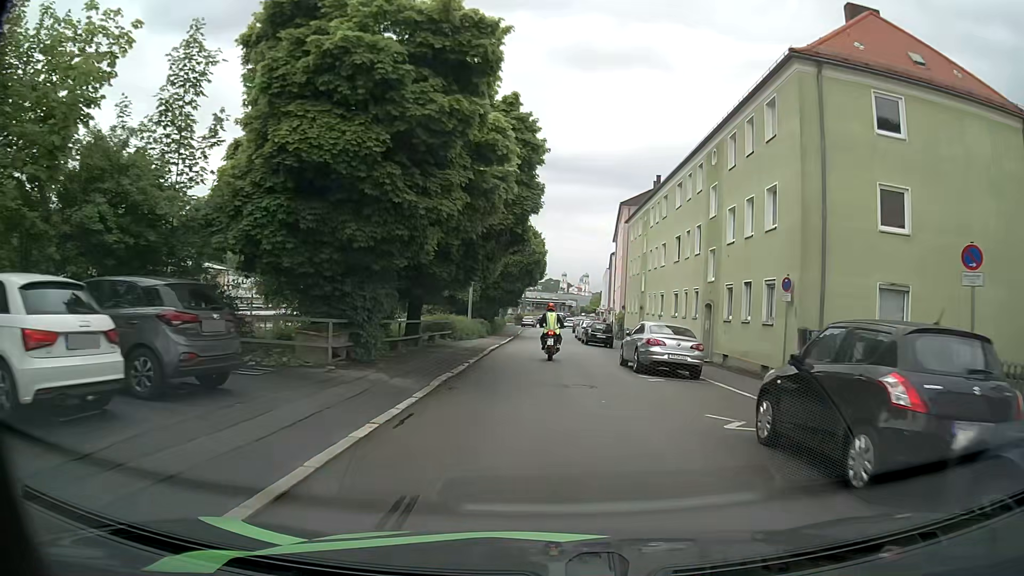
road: residential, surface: asphalt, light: Day
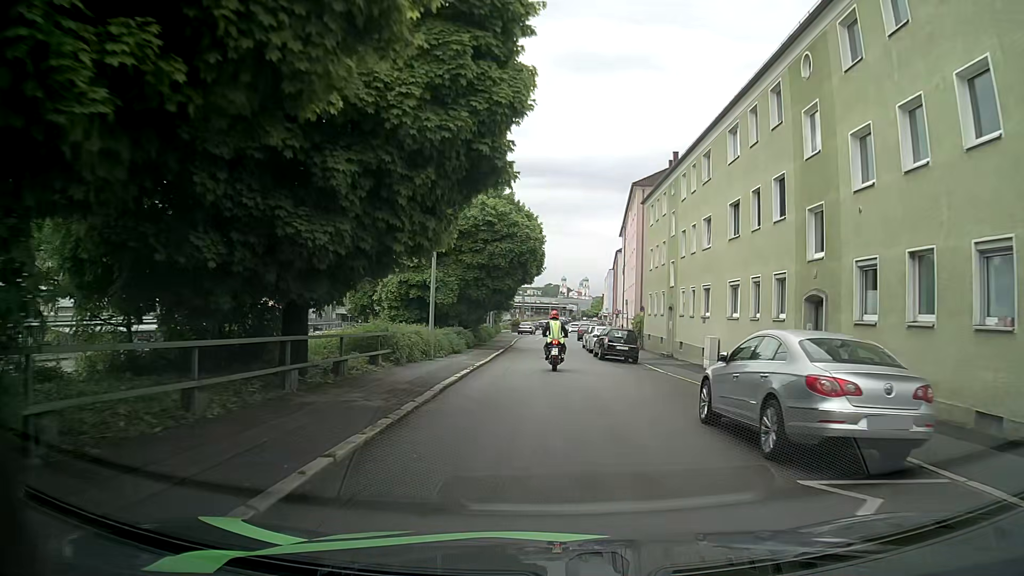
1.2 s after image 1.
(+0.1, +11.0) m; +1°
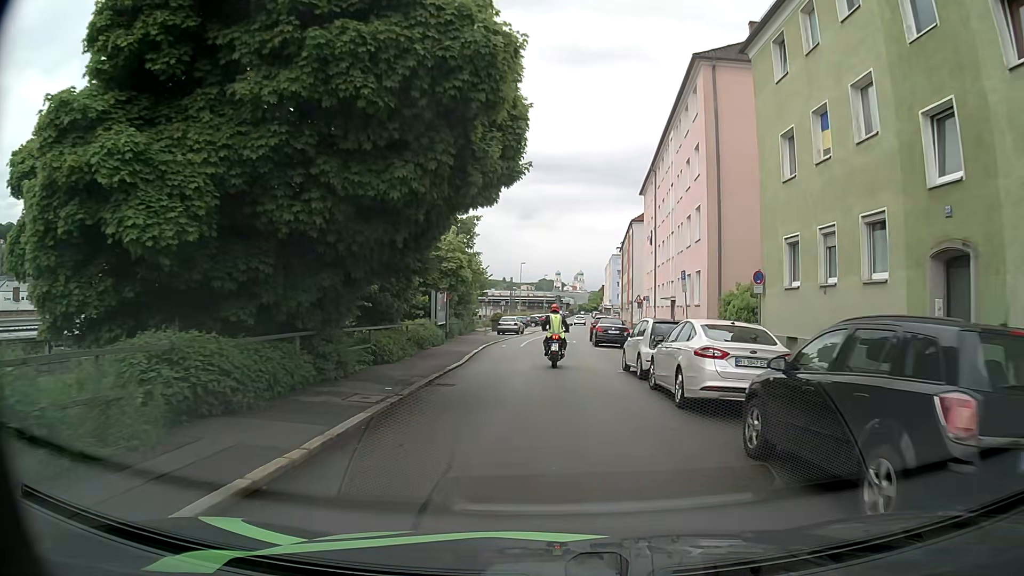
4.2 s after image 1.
(-0.2, +25.5) m; -1°
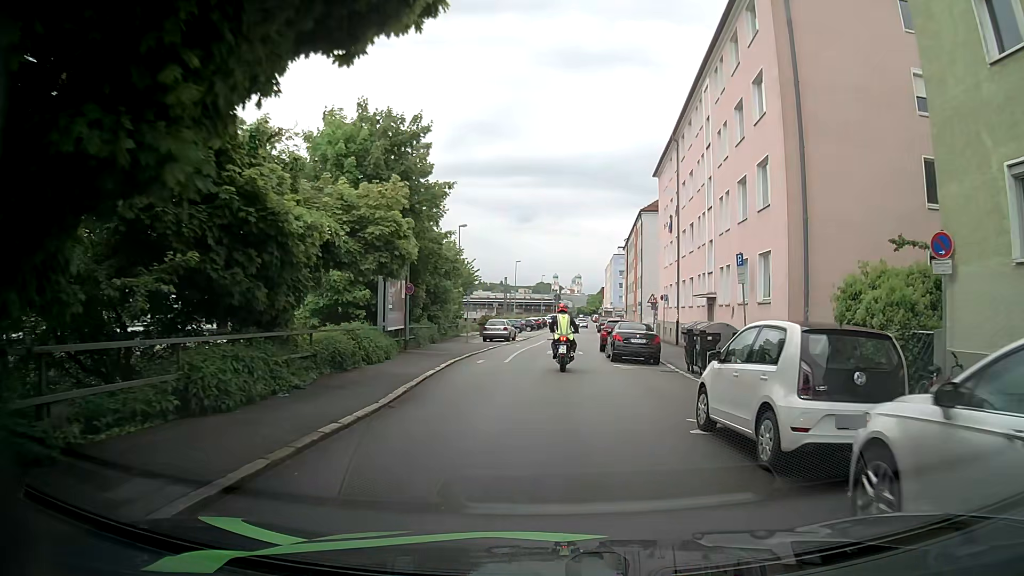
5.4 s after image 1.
(+0.1, +9.7) m; +1°
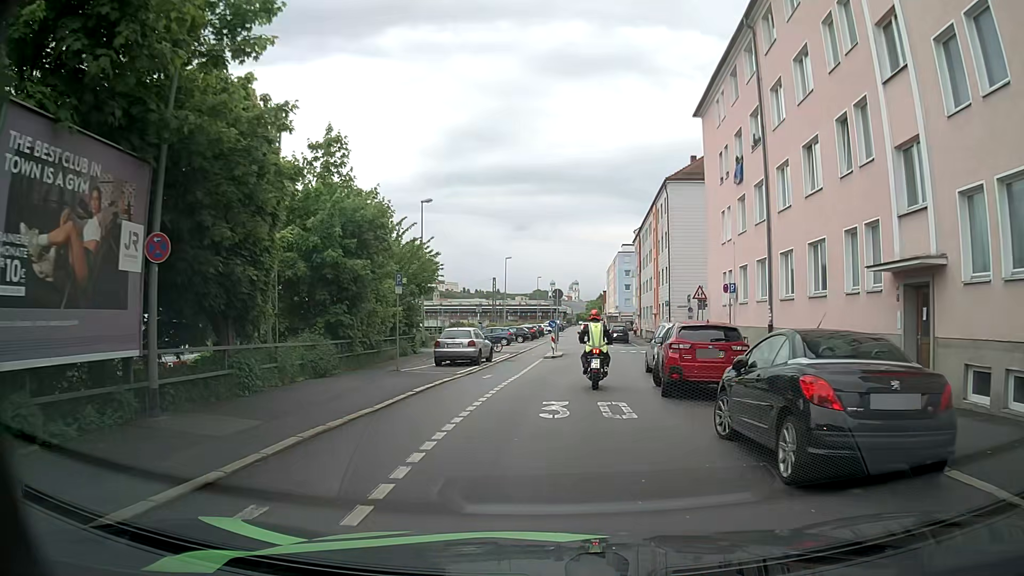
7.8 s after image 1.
(+0.1, +17.3) m; +1°
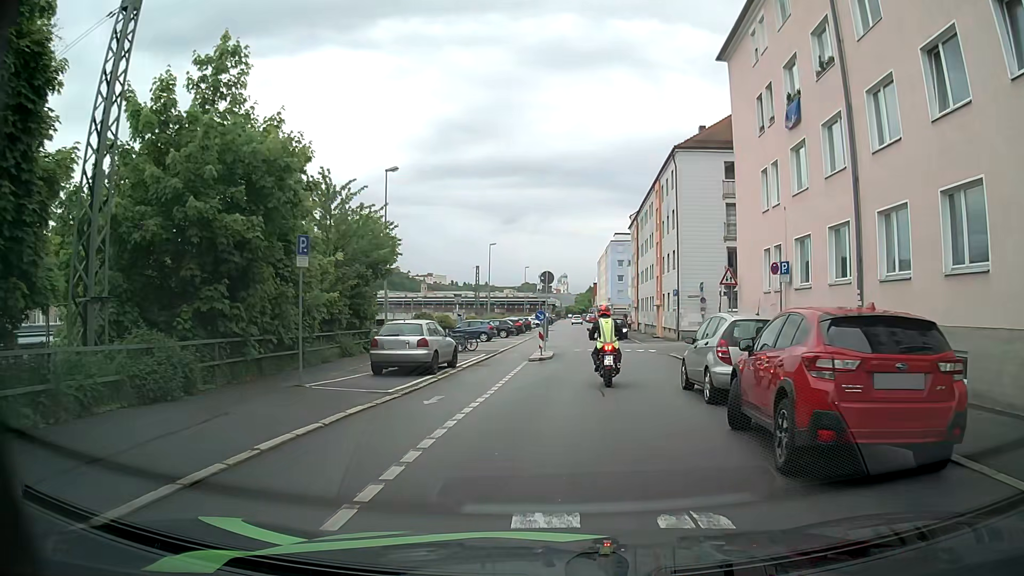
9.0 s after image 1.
(-0.1, +7.7) m; 0°
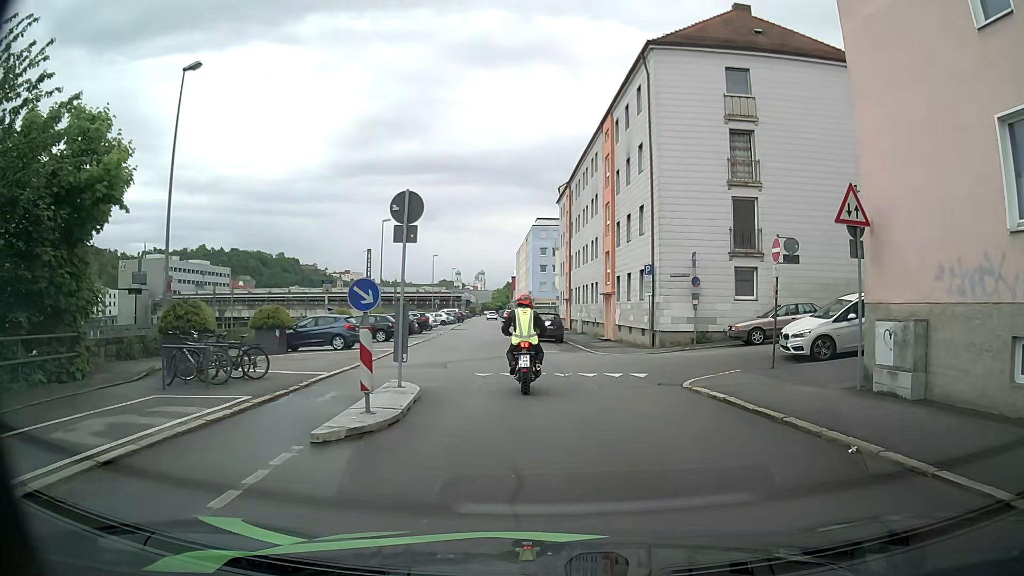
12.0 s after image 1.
(+0.8, +16.8) m; +7°
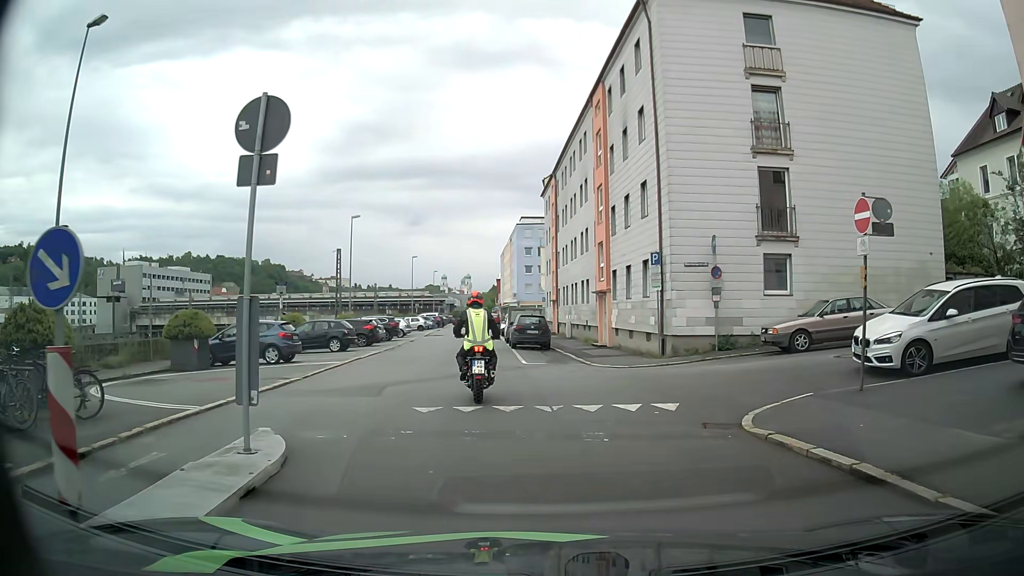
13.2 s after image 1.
(+0.1, +5.5) m; 0°
